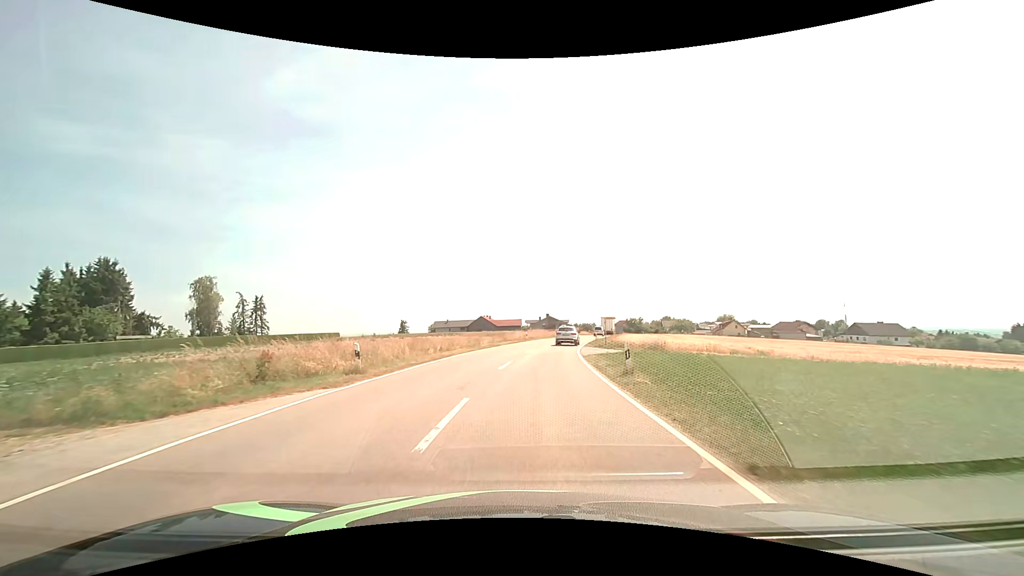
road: tertiary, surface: asphalt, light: Day
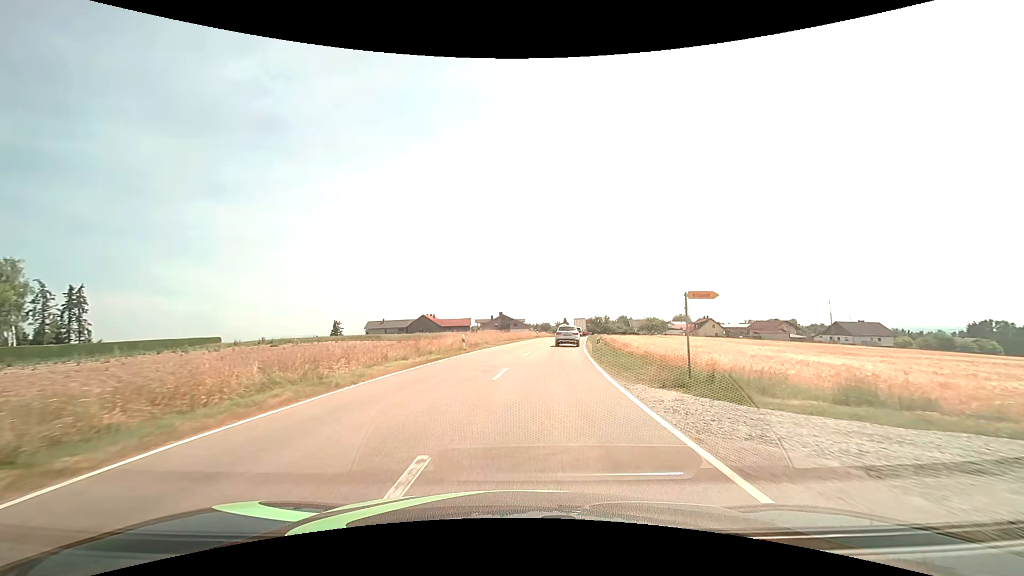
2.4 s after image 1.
(+1.3, +27.5) m; +5°
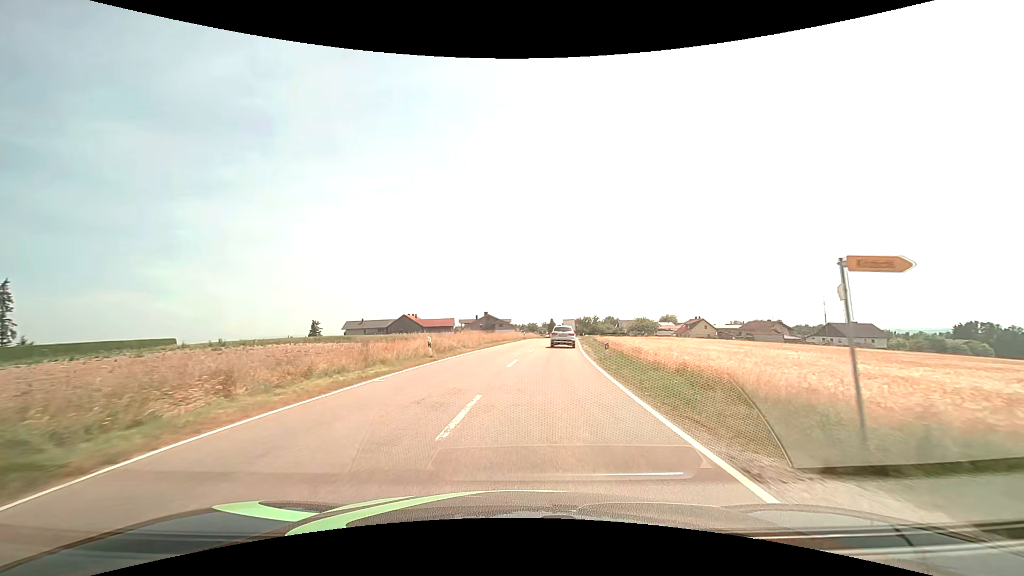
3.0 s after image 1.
(+0.1, +6.9) m; +2°
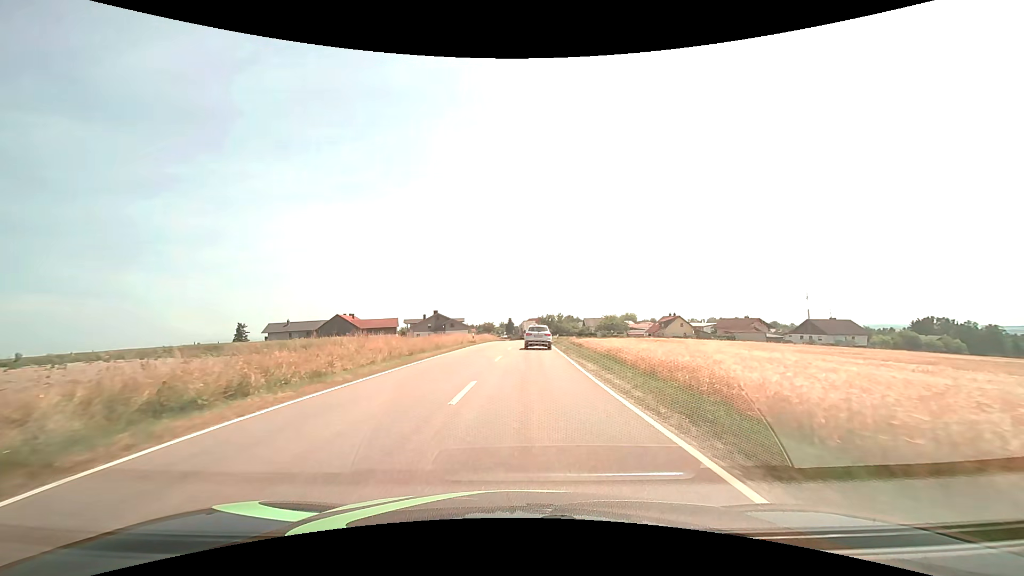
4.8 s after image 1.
(+1.0, +20.6) m; +5°
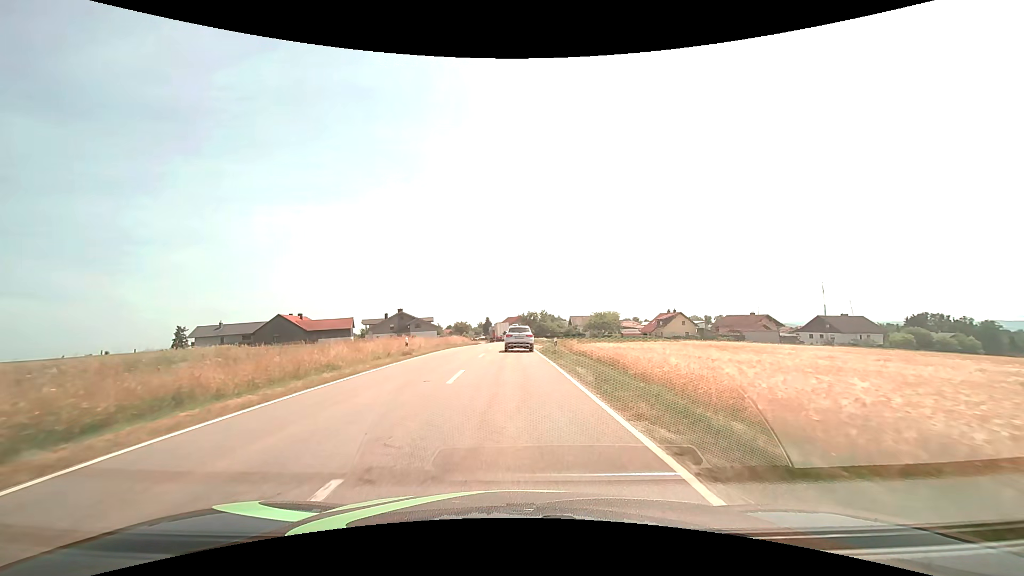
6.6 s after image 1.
(+0.6, +20.0) m; +3°
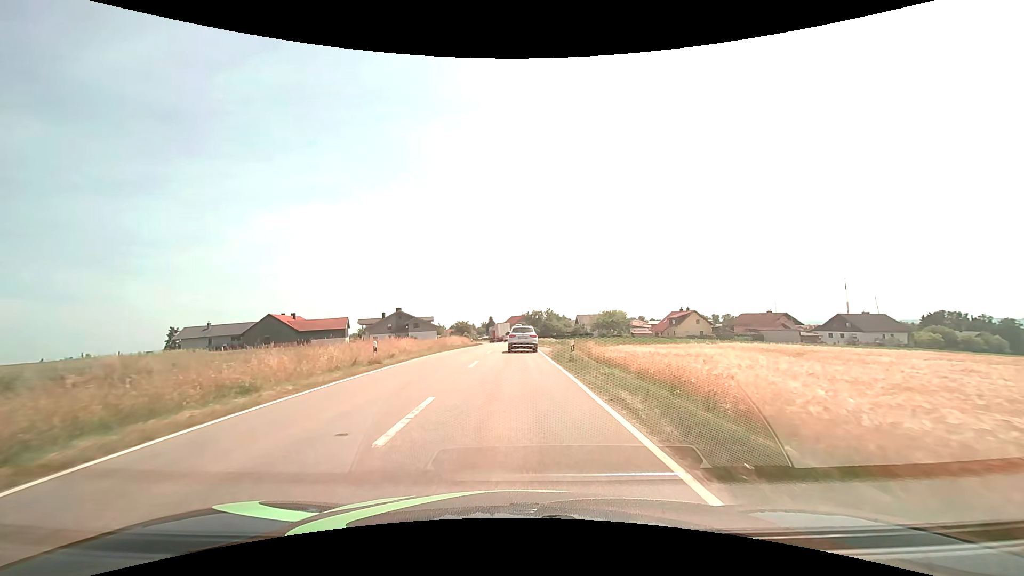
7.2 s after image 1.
(0.0, +6.5) m; 0°
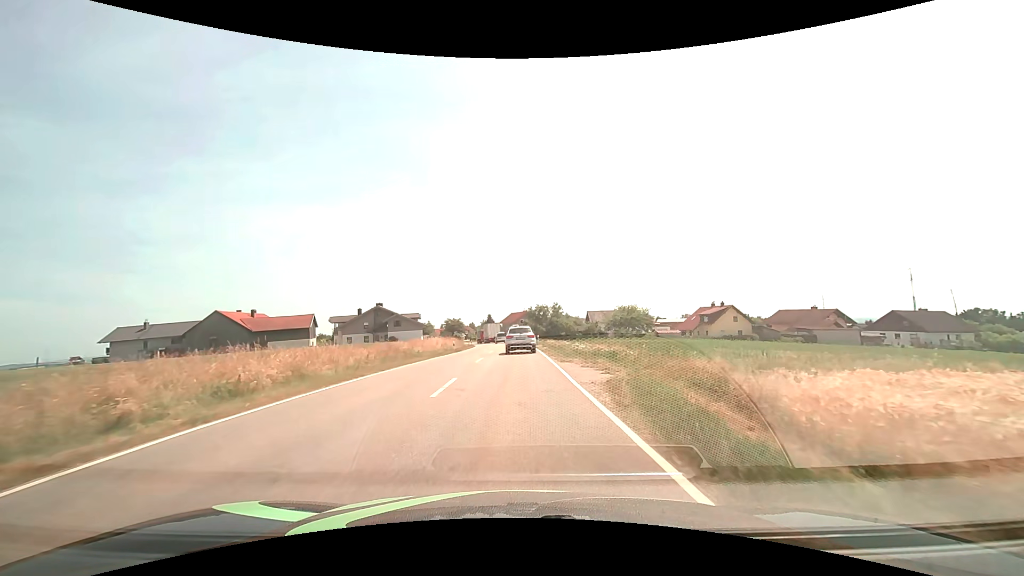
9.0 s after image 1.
(-0.1, +19.3) m; 0°
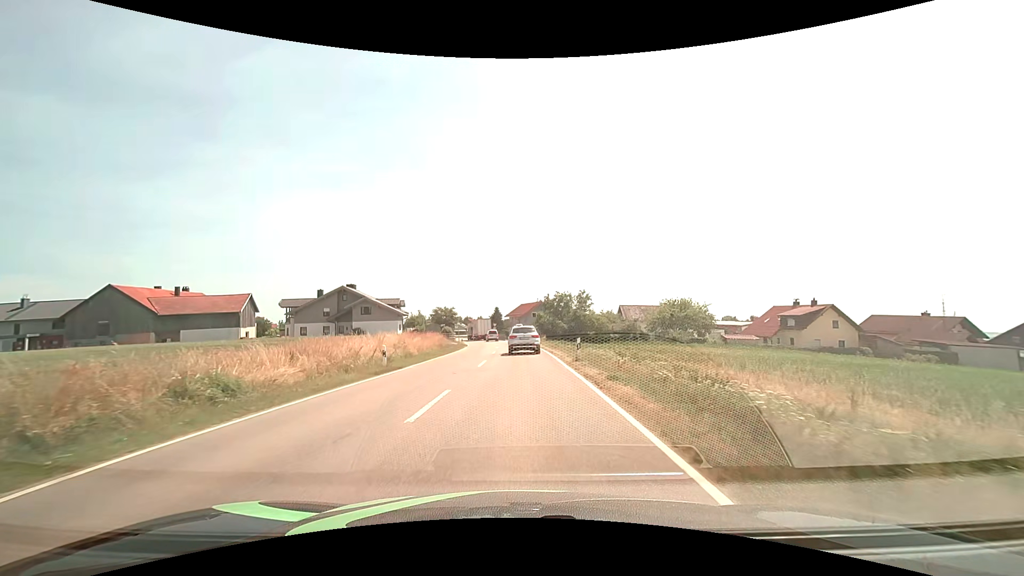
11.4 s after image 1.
(-0.2, +26.3) m; -1°
(0, +10) (0, +20) (0, +30) (0, +40) (-1, +50) (-1, +60) (-2, +70) (-3, +80) (-5, +90) (-7, +100) m
